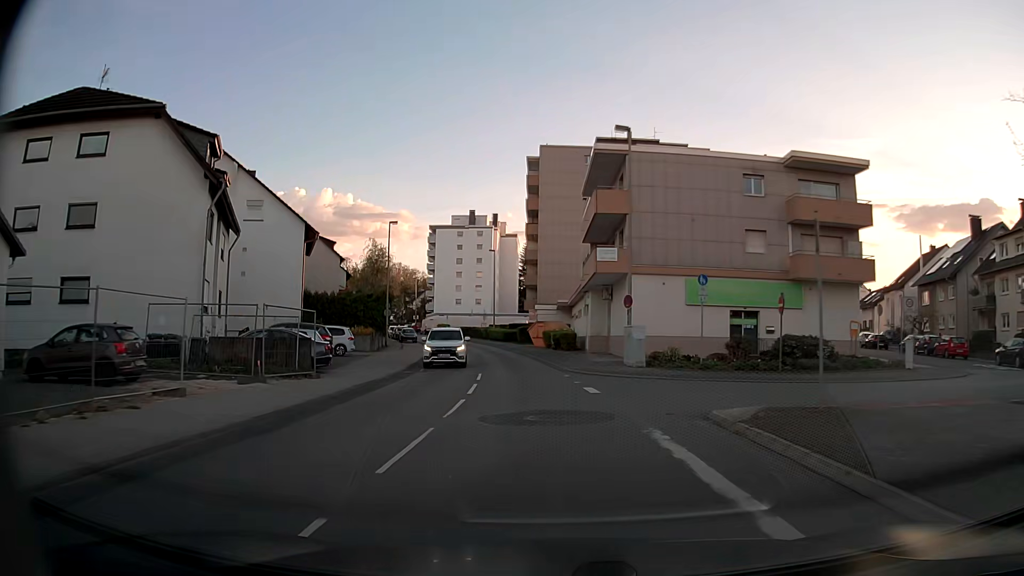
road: secondary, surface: asphalt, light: Day
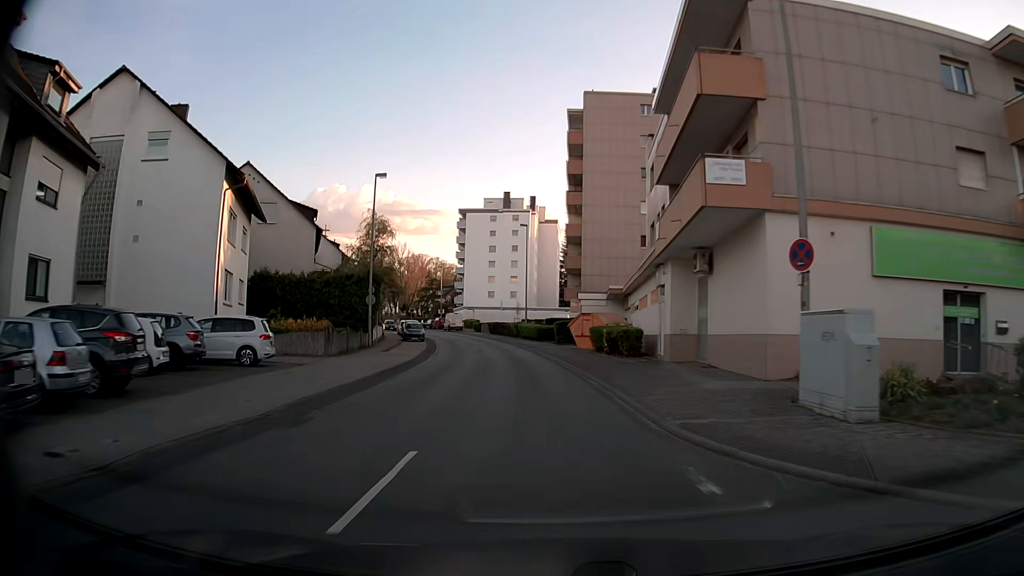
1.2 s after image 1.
(-0.4, +16.4) m; -3°
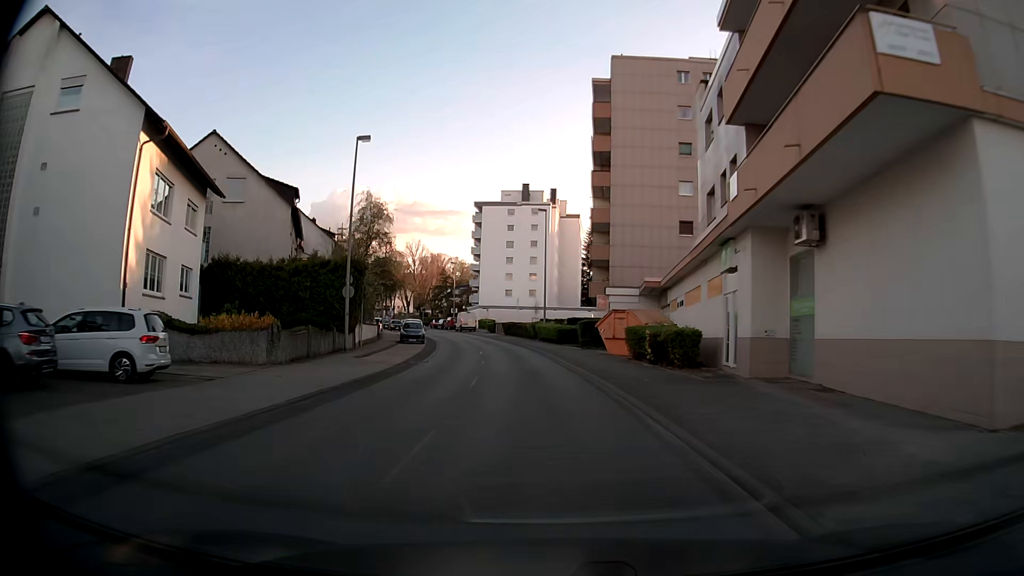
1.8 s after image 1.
(-0.2, +8.2) m; -2°
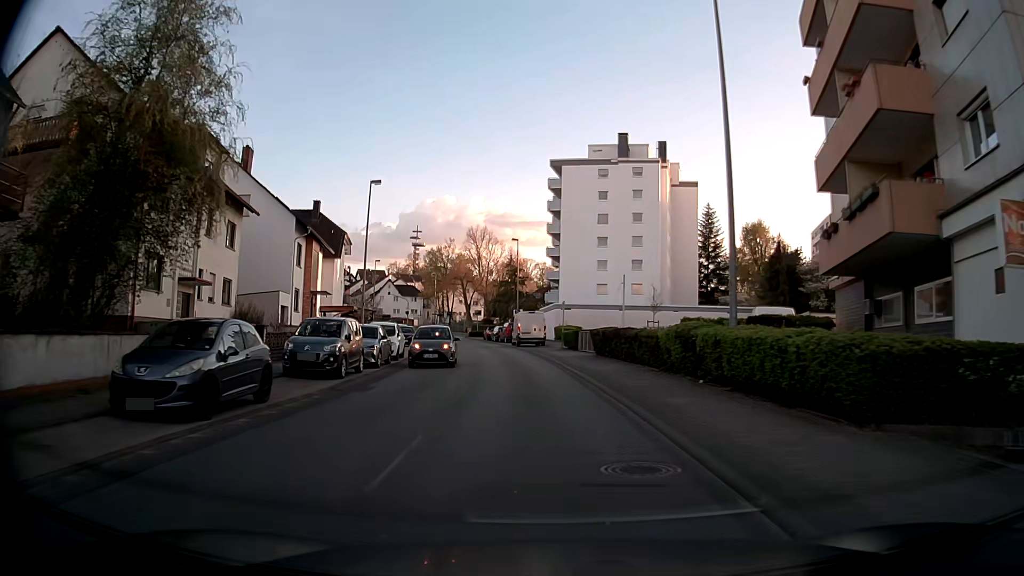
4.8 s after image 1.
(-2.2, +37.0) m; -7°
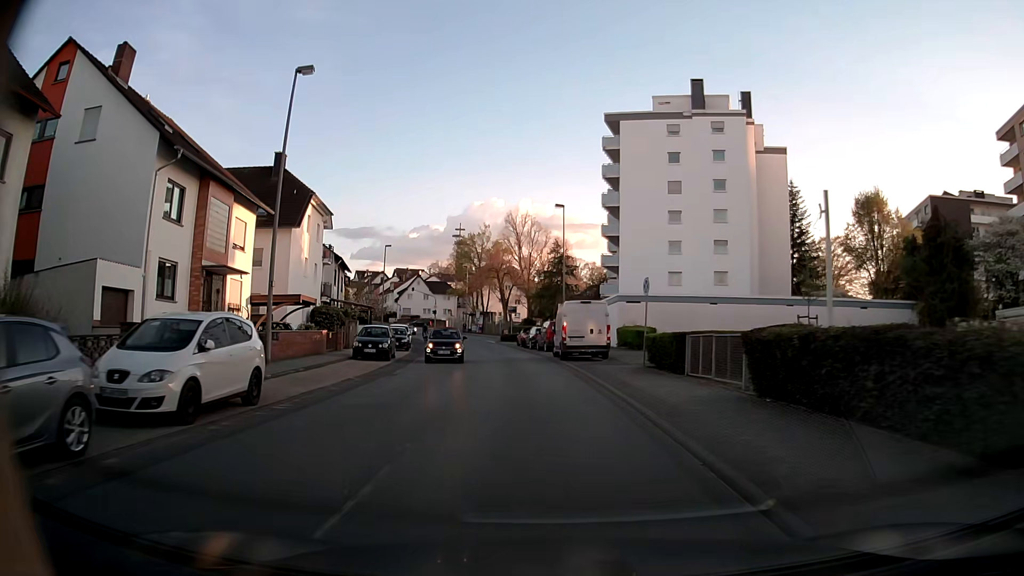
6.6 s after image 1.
(-0.8, +19.7) m; -3°
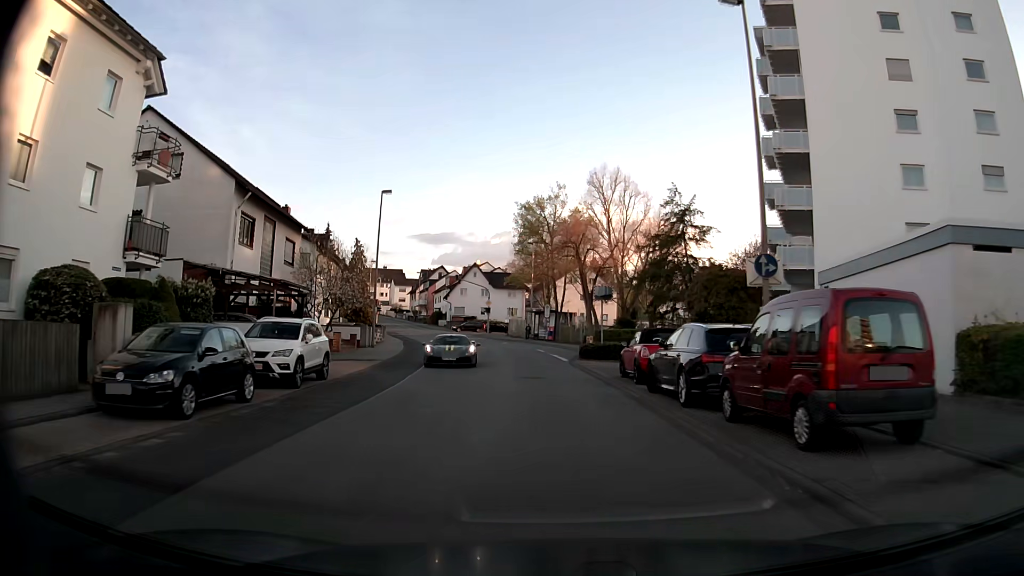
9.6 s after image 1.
(-2.8, +32.5) m; -8°
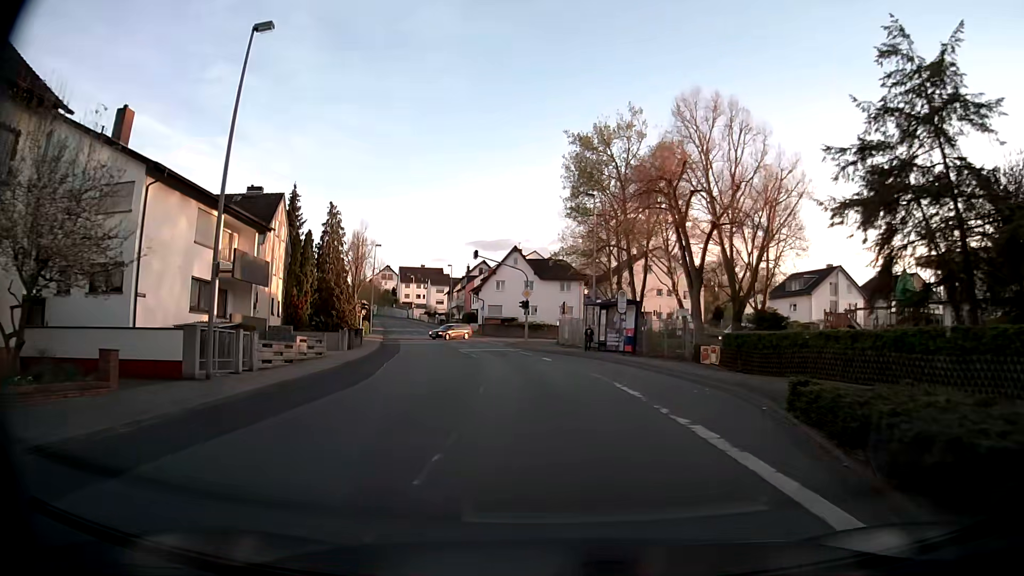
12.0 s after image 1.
(-1.1, +27.2) m; -5°
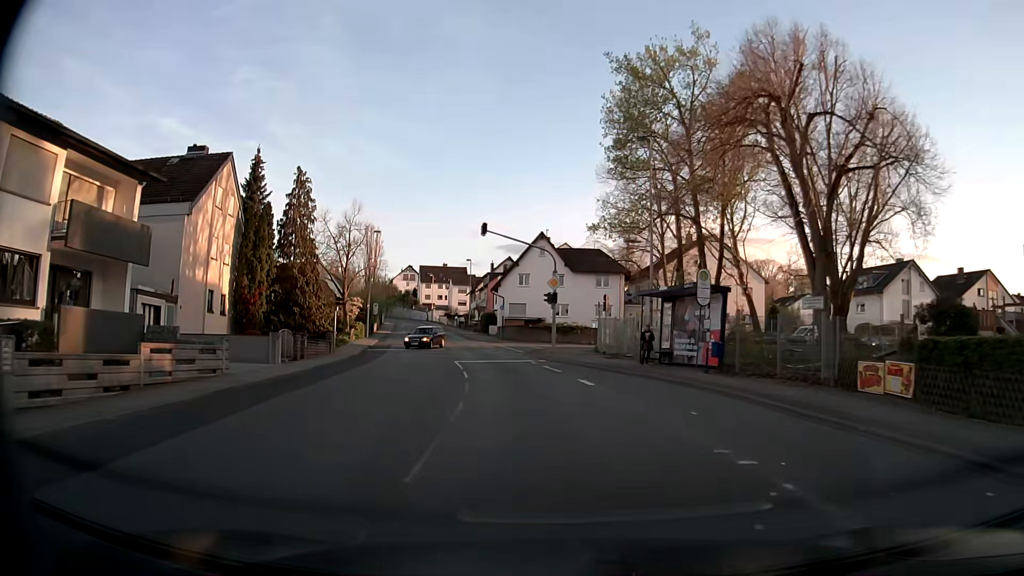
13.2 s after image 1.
(-0.3, +13.4) m; -2°
(0, +10) (-1, +20) (-2, +30) (-4, +40) (-6, +49) (-9, +59) (-11, +69) (-13, +79) (-15, +88) (-18, +98) m
